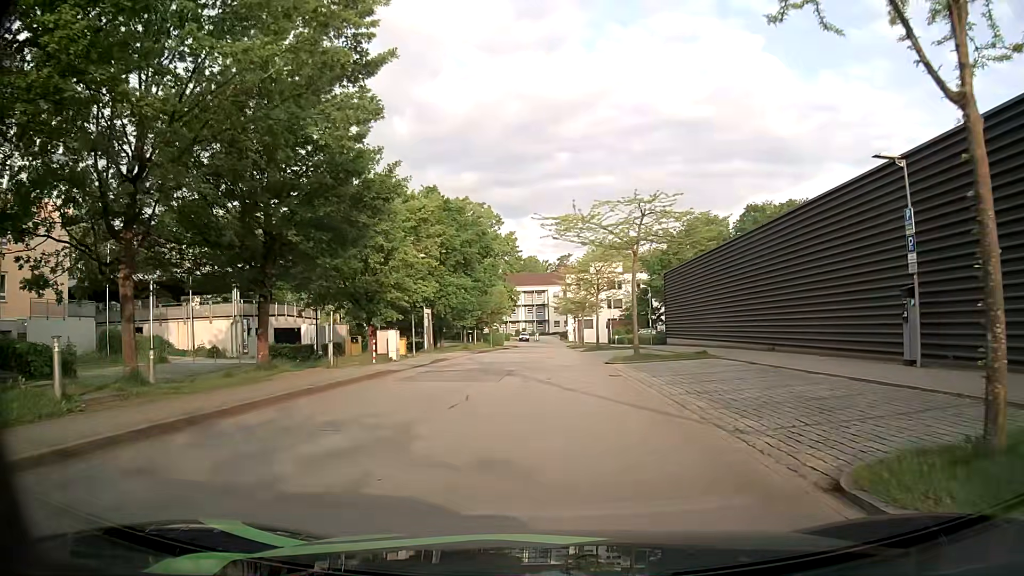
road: residential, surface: asphalt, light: Day
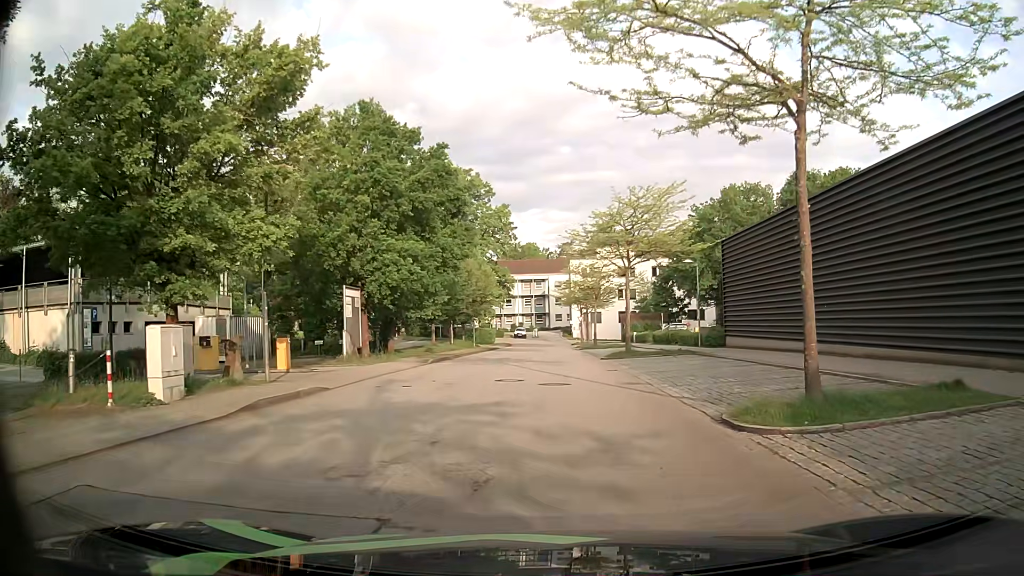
(-0.2, +18.3) m; 0°
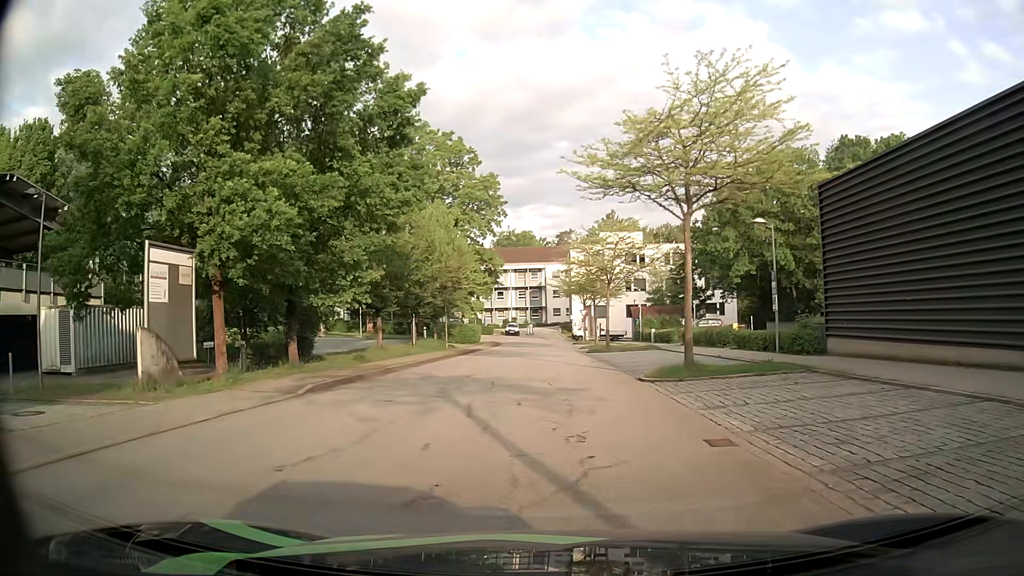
(-0.1, +14.3) m; +1°
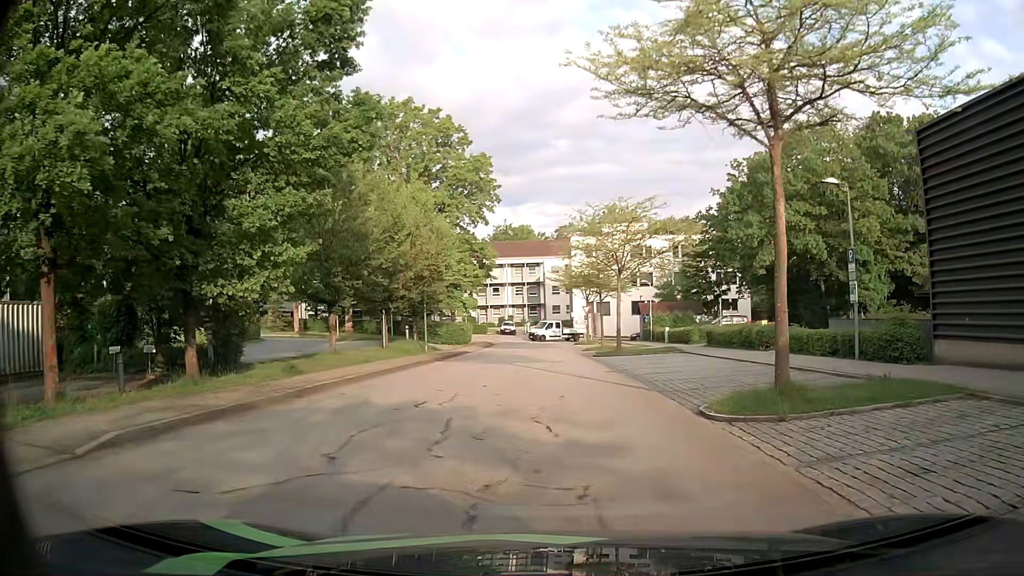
(-0.1, +7.2) m; -1°
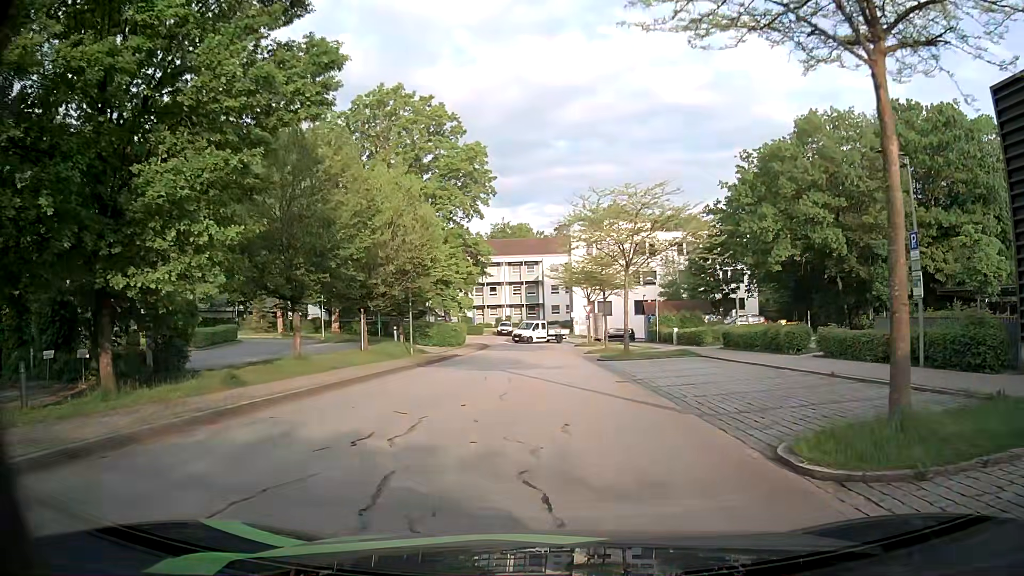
(0.0, +3.8) m; 0°
